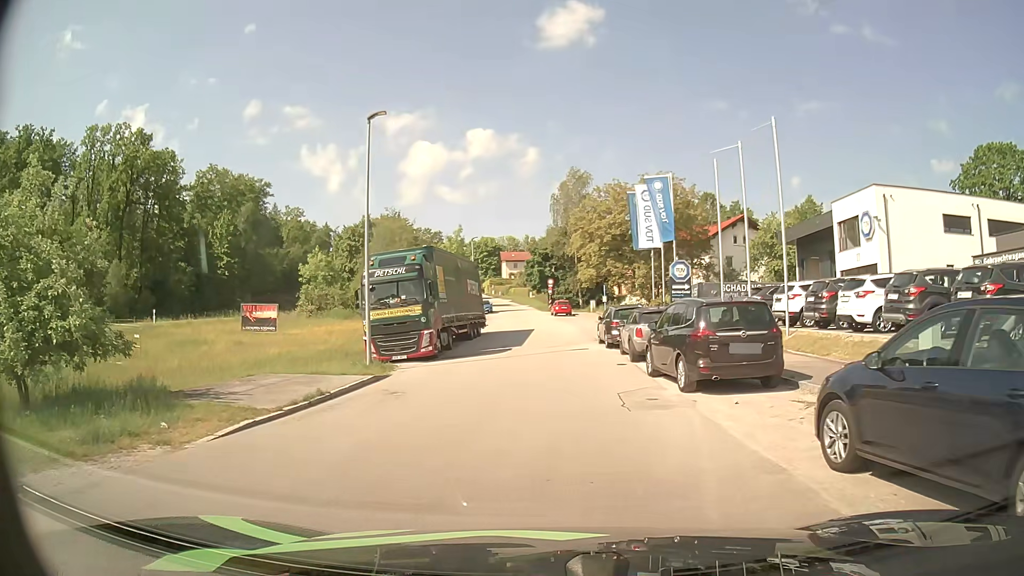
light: Day
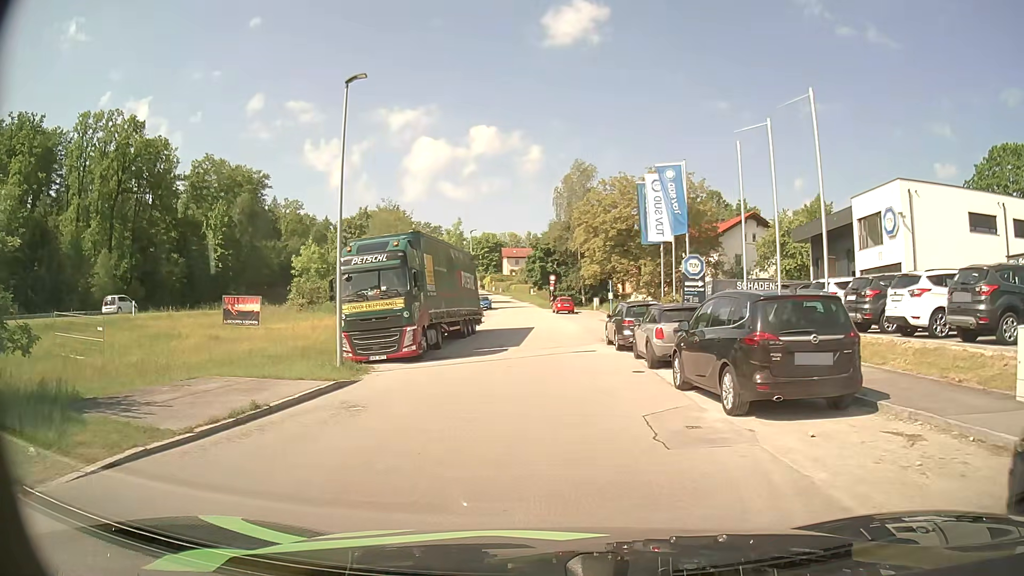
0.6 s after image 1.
(0.0, +3.1) m; 0°
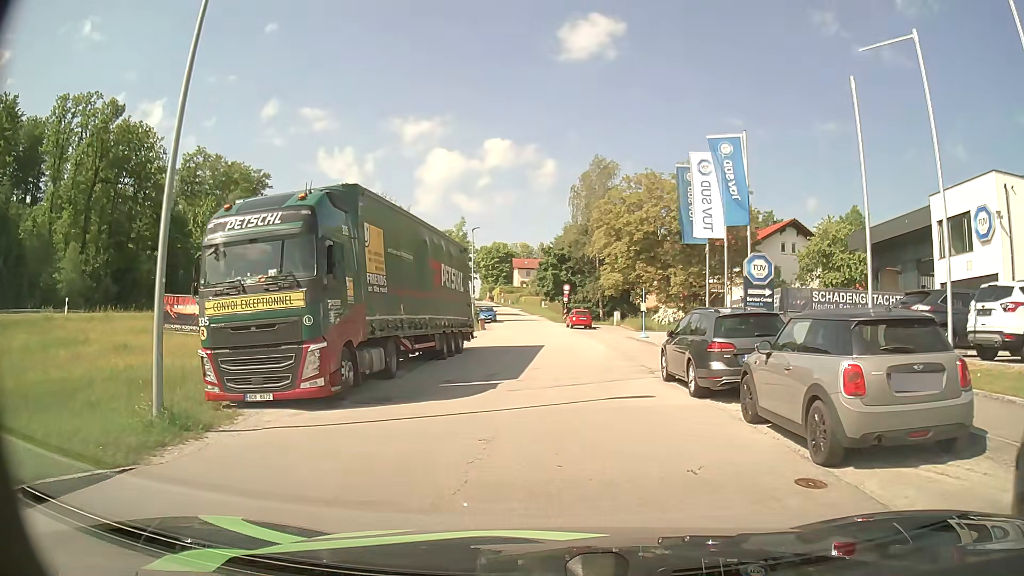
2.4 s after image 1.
(0.0, +9.2) m; 0°
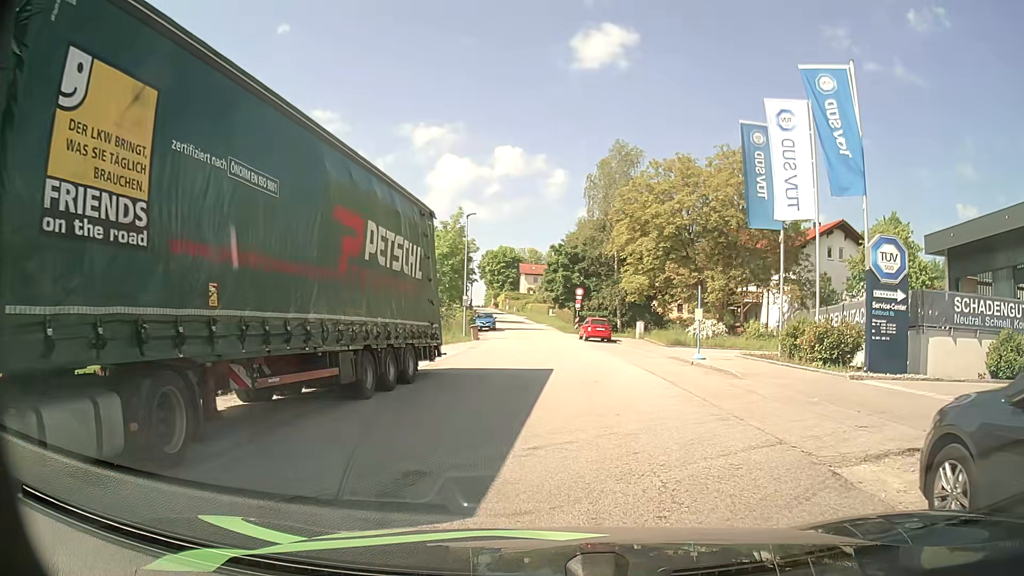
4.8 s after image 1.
(-0.1, +9.8) m; -1°
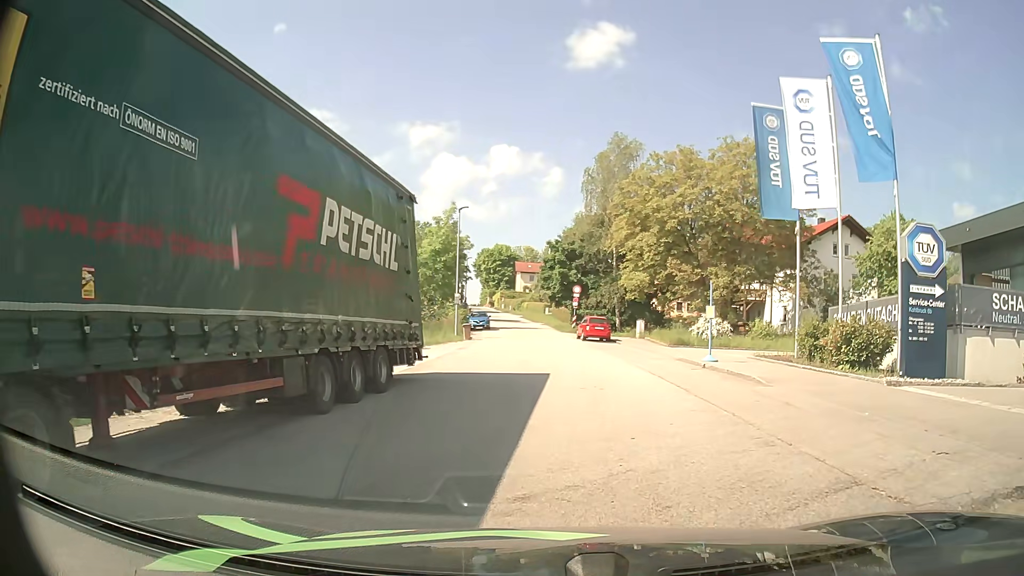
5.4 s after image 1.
(0.0, +2.0) m; 0°
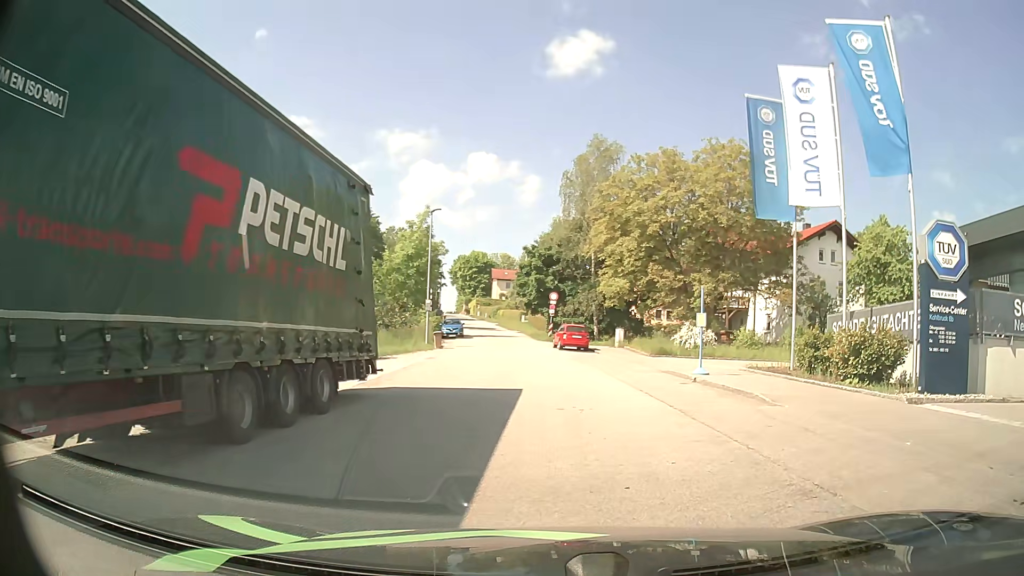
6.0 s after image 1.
(+0.1, +1.9) m; +3°
